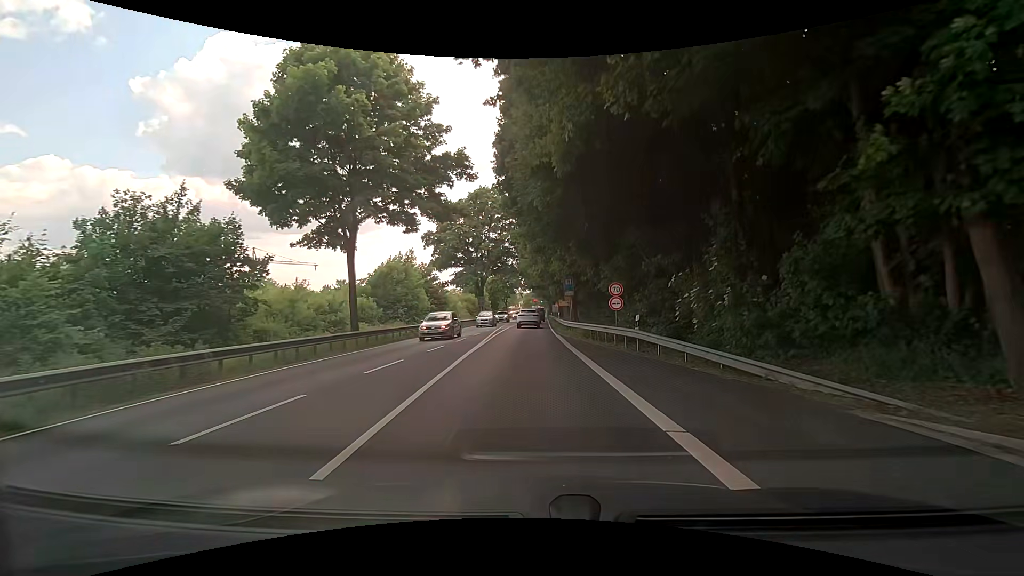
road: primary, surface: asphalt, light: Day
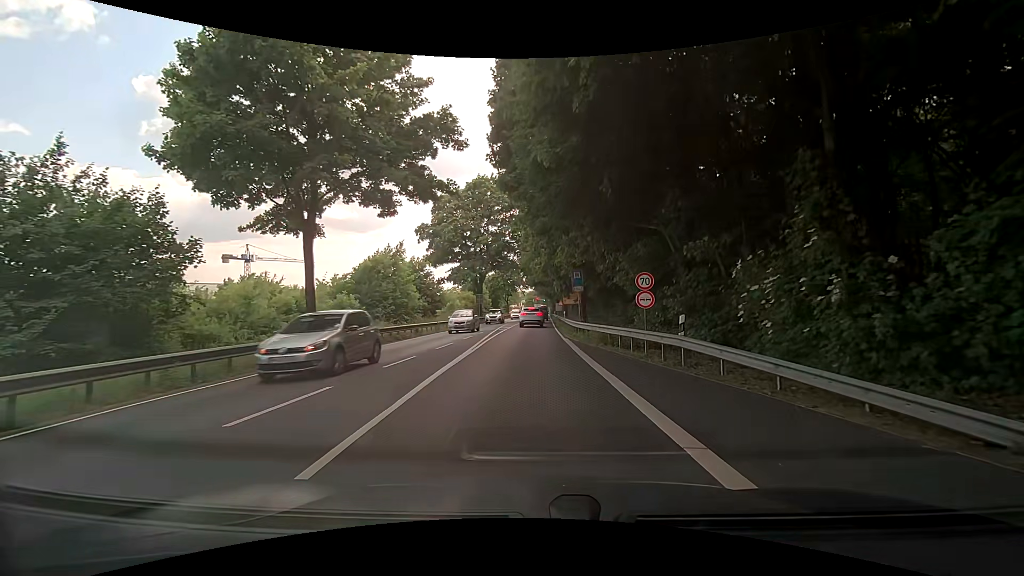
(0.0, +5.3) m; 0°
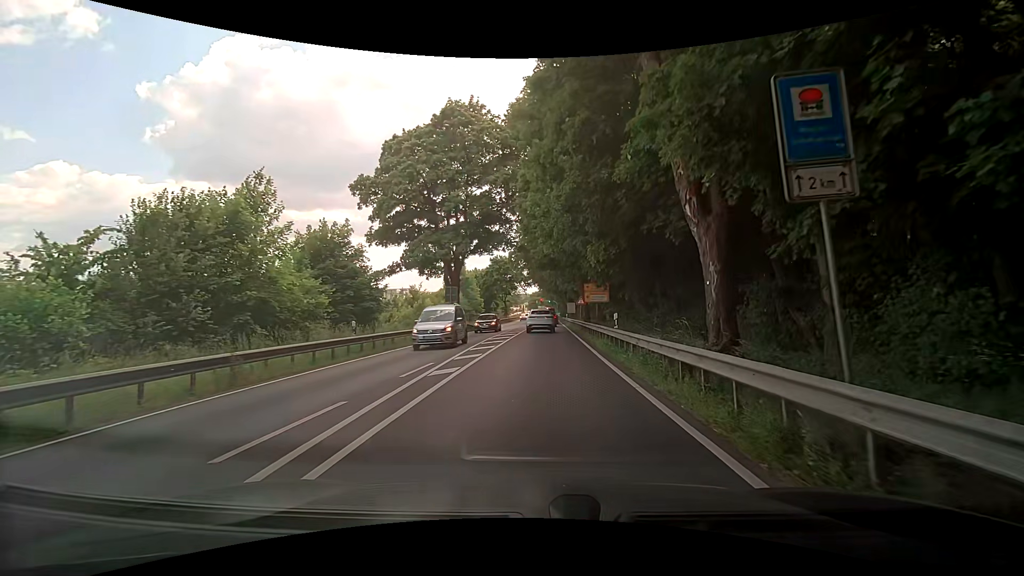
(-0.3, +25.2) m; 0°
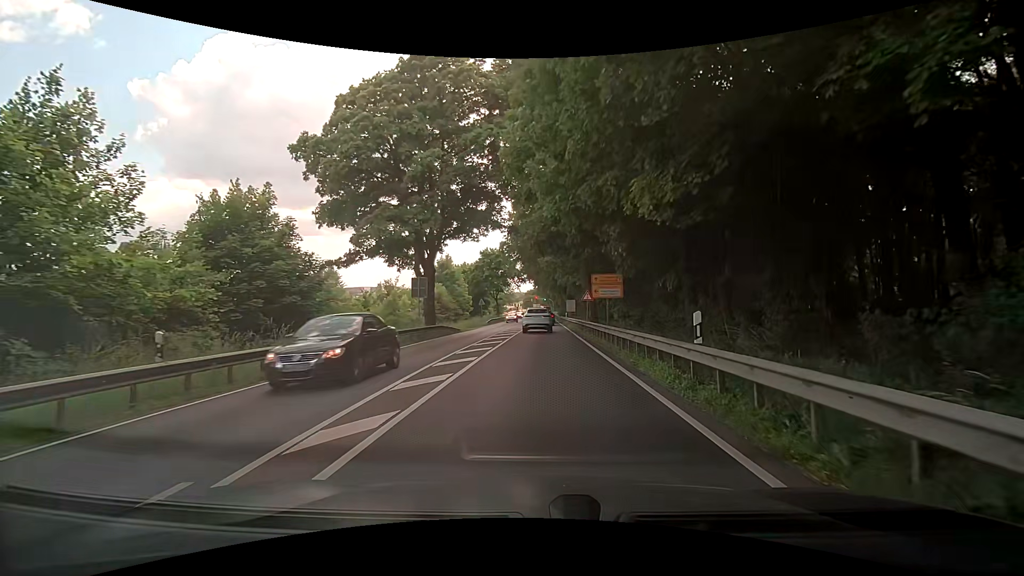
(-0.1, +9.6) m; 0°
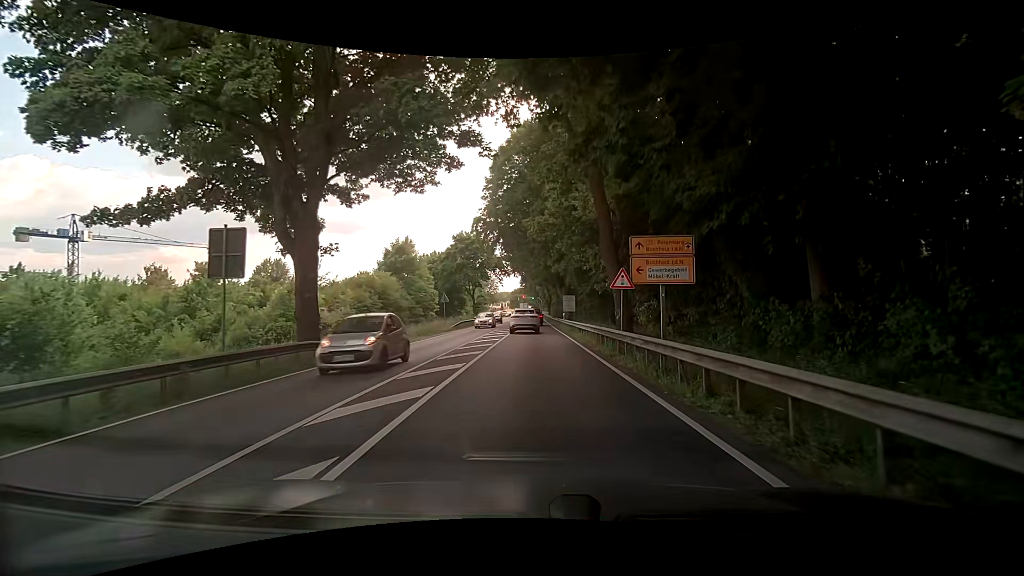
(+0.2, +18.3) m; +2°
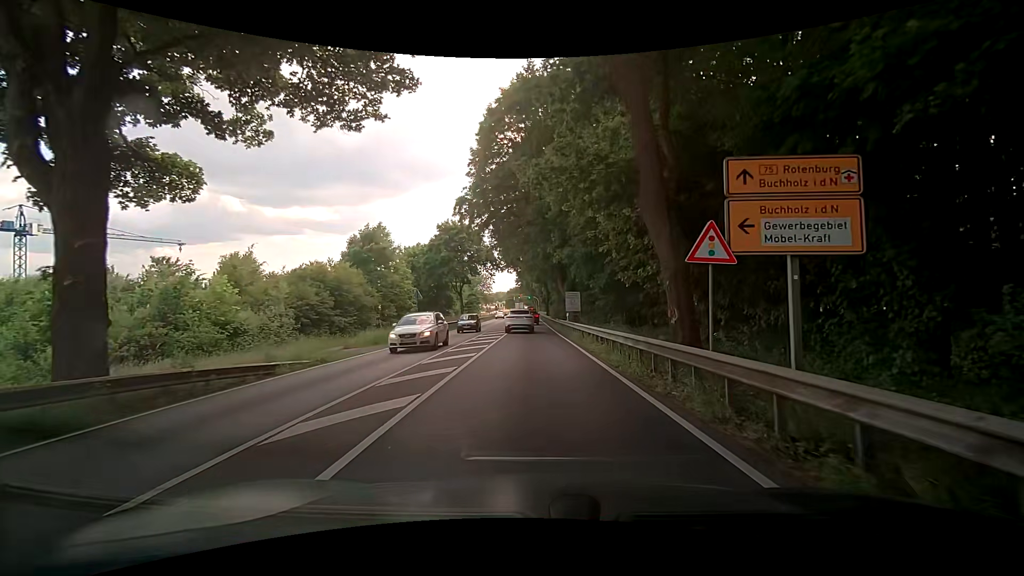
(0.0, +9.3) m; +1°
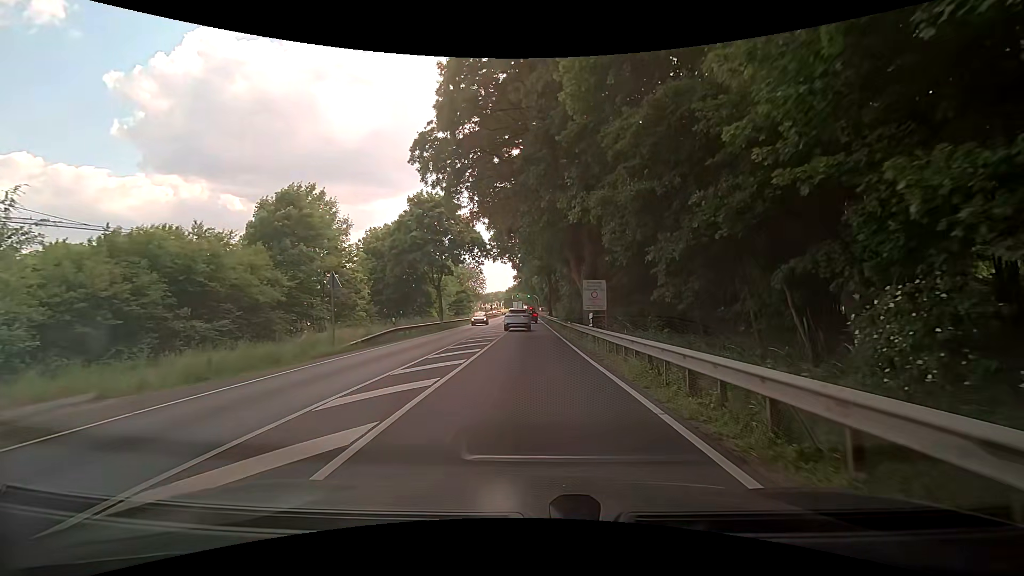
(0.0, +14.9) m; -1°
